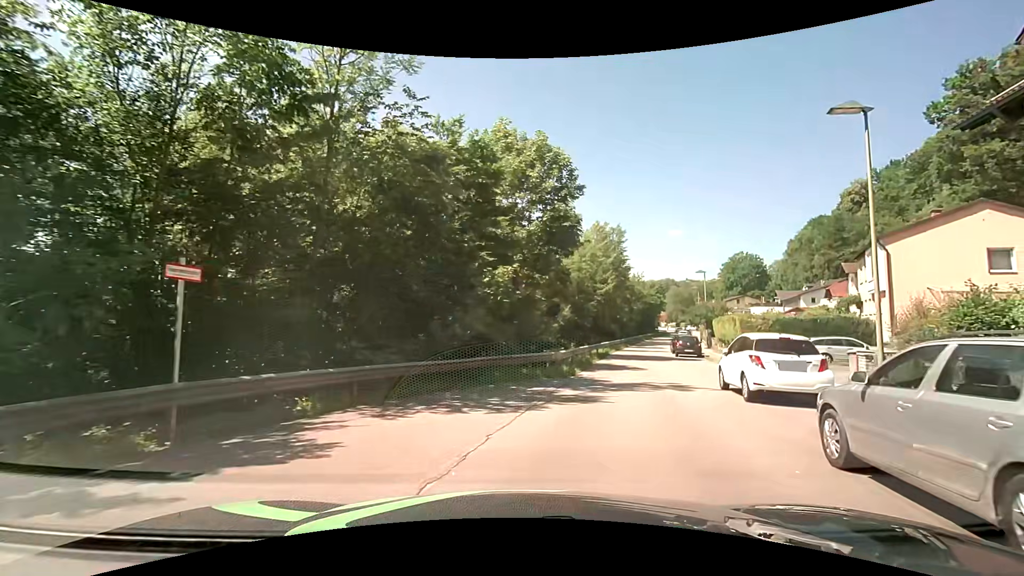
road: residential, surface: asphalt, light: Day
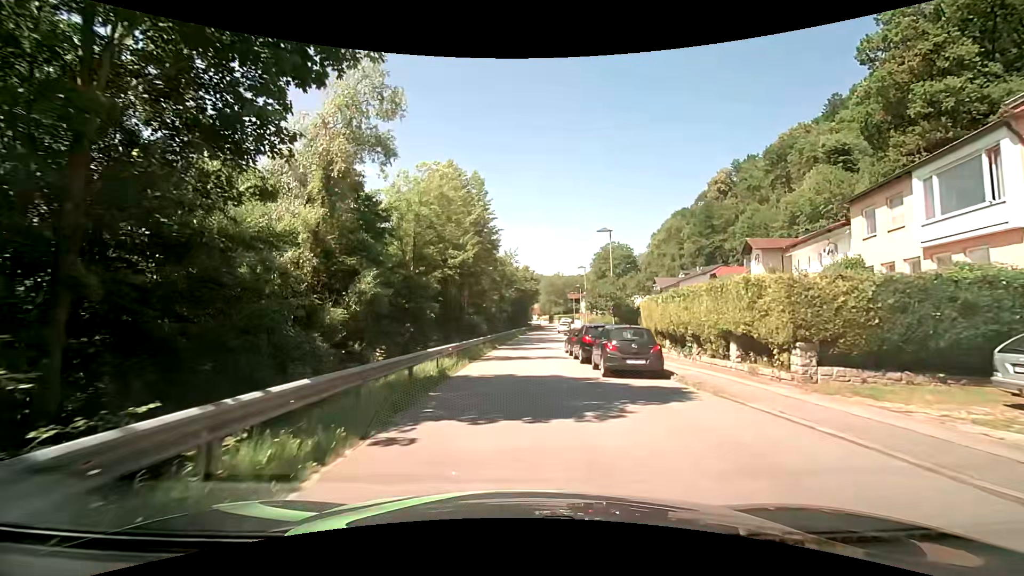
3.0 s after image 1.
(+4.1, +21.4) m; +14°
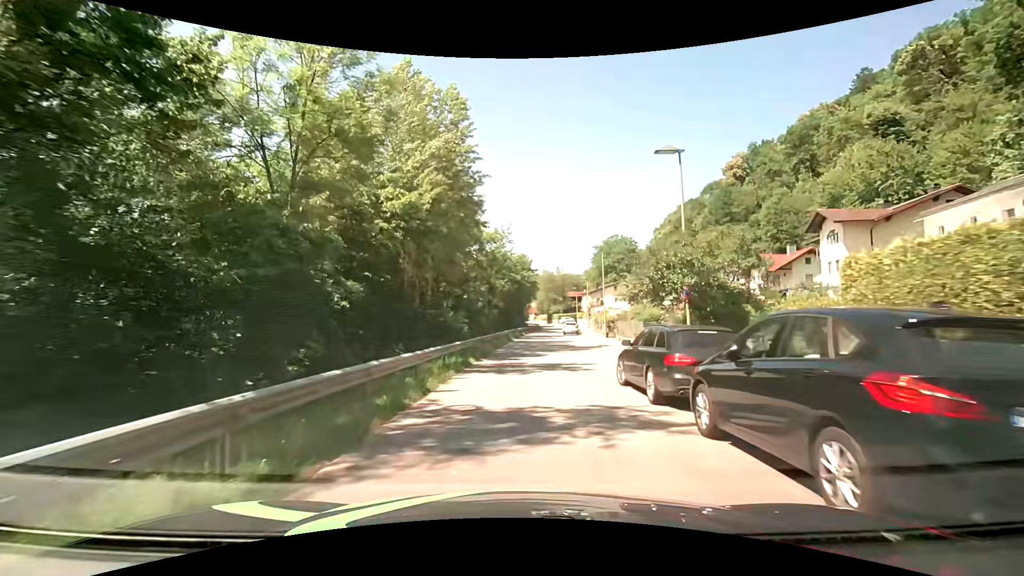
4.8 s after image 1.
(0.0, +15.9) m; 0°
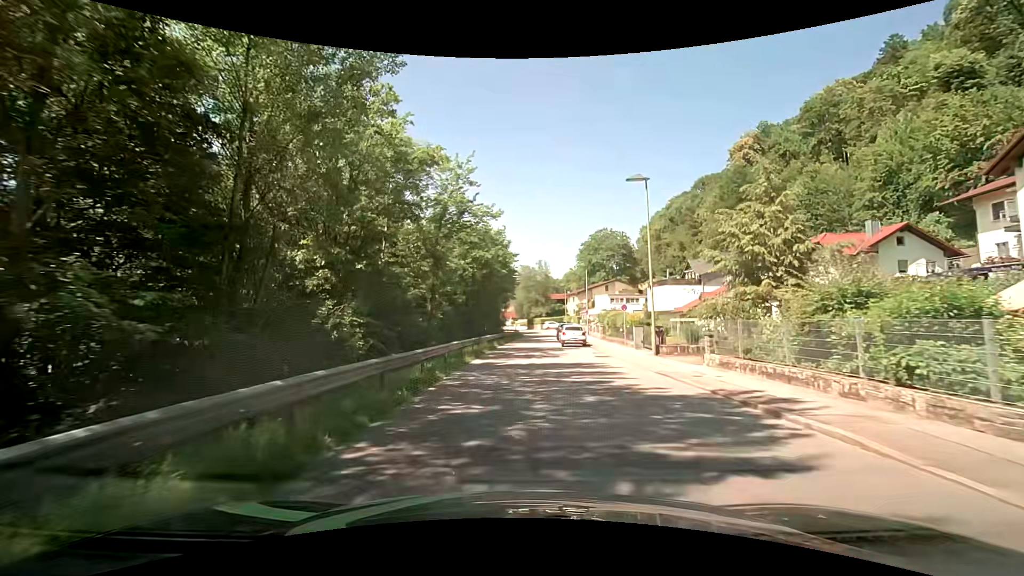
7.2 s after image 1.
(+0.5, +22.3) m; +3°
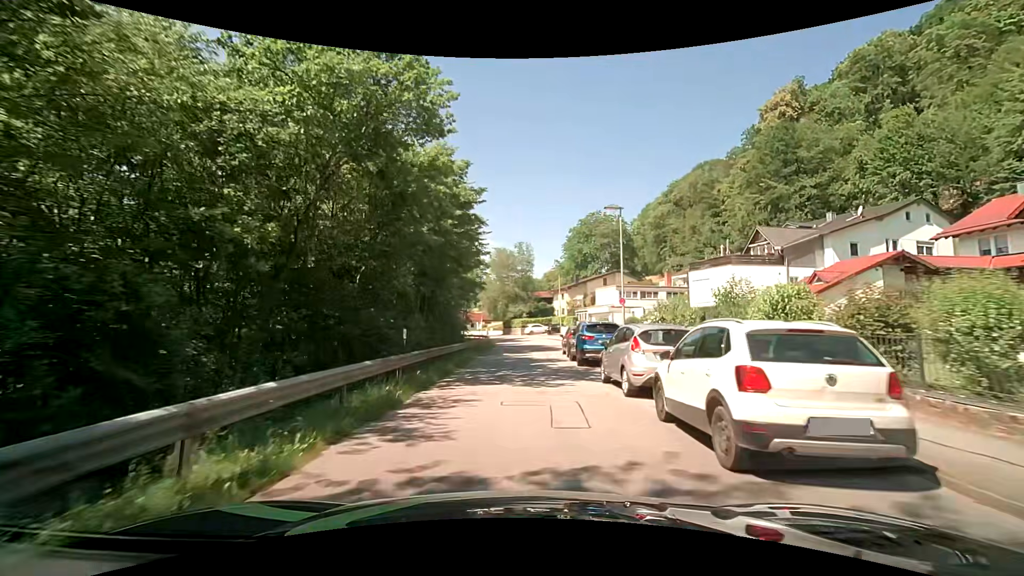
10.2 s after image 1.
(+0.6, +28.6) m; +4°
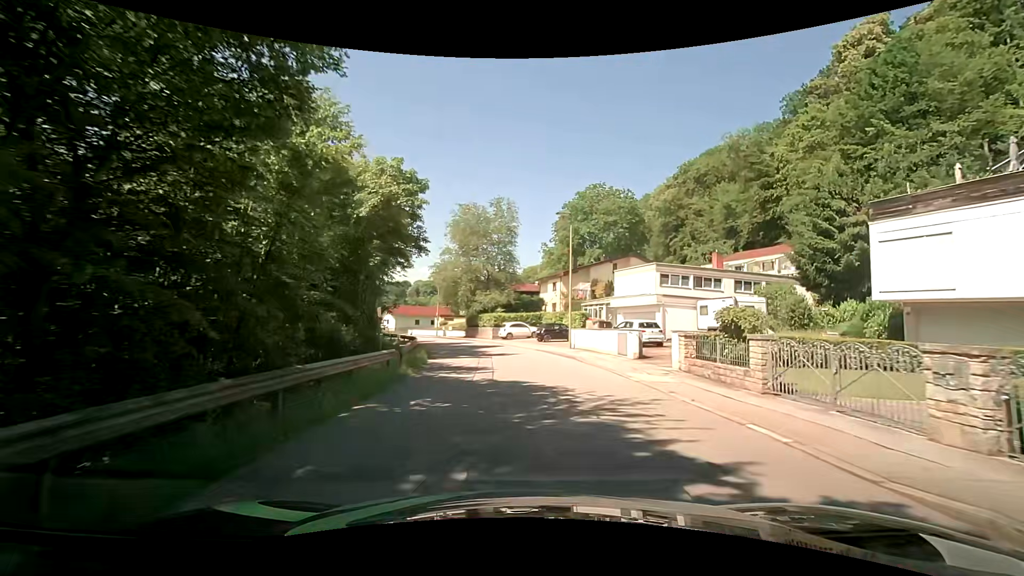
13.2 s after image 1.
(0.0, +28.6) m; +2°
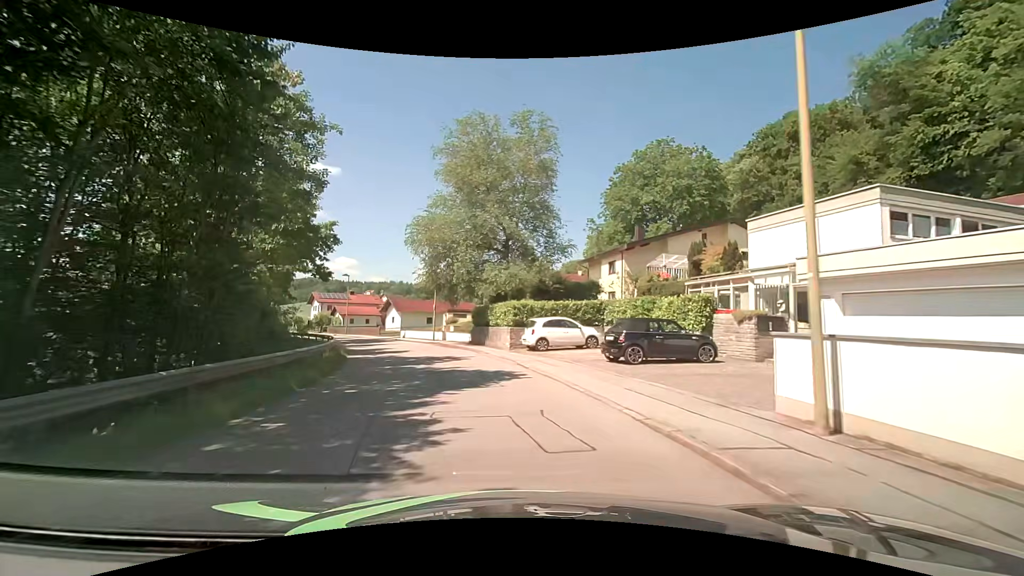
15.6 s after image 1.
(+0.1, +22.4) m; -4°
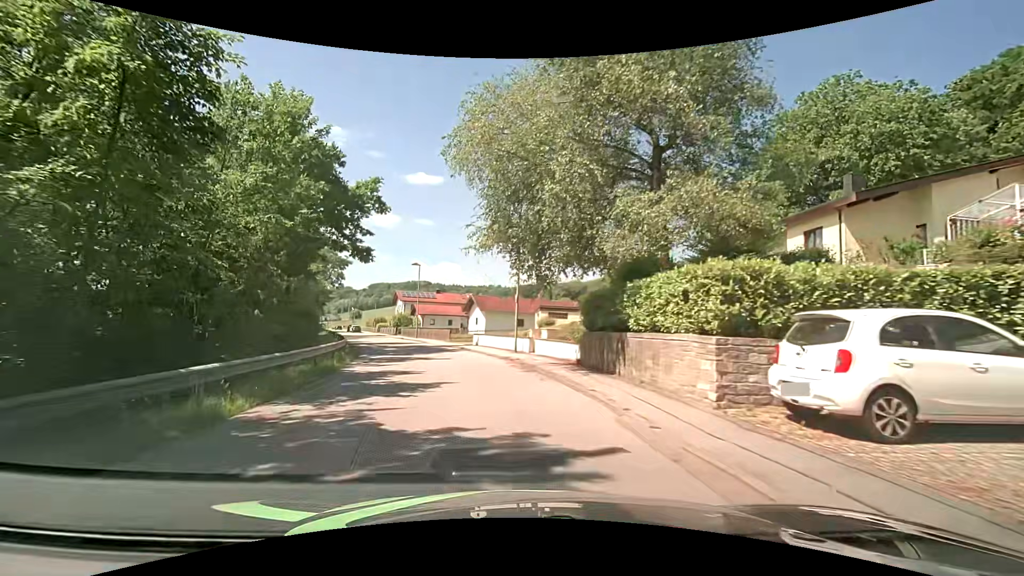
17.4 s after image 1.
(-1.6, +16.5) m; -12°
(0, +10) (-2, +20) (-4, +30) (-8, +39) (-11, +48) (-15, +58) (-18, +67) (-22, +76) (-27, +85) (-32, +94) m
